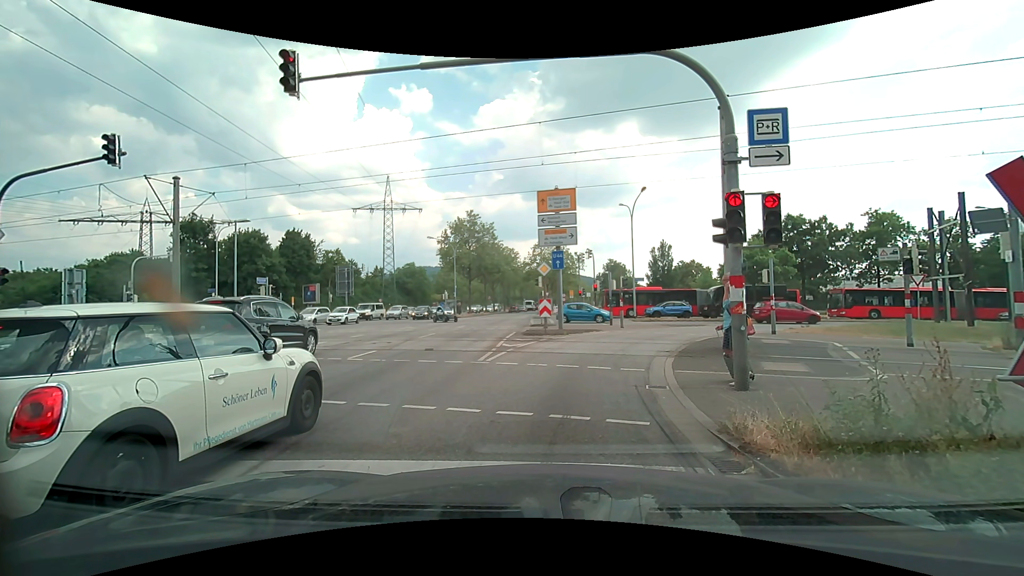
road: primary_link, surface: asphalt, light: Day
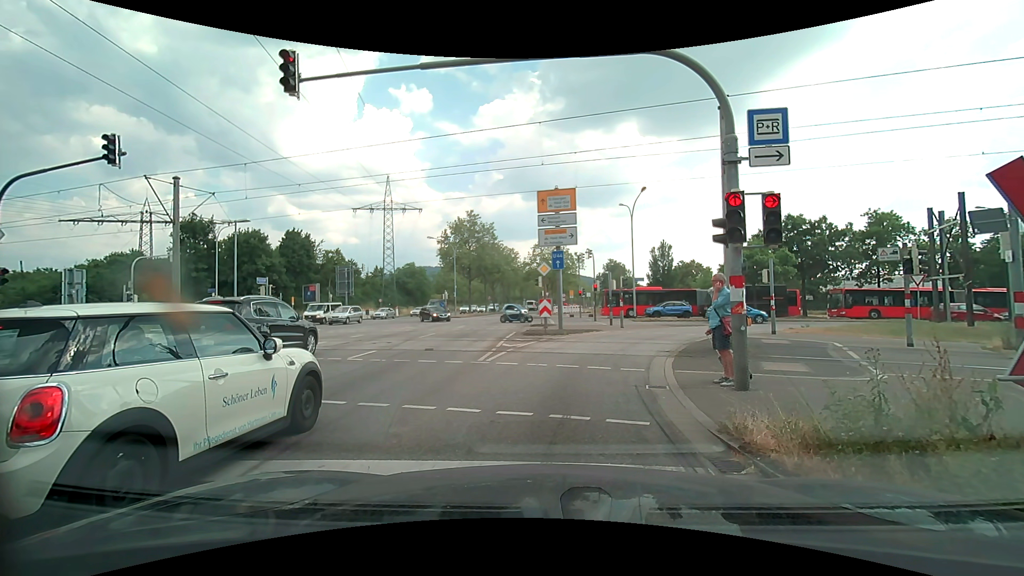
(0.0, 0.0) m; 0°
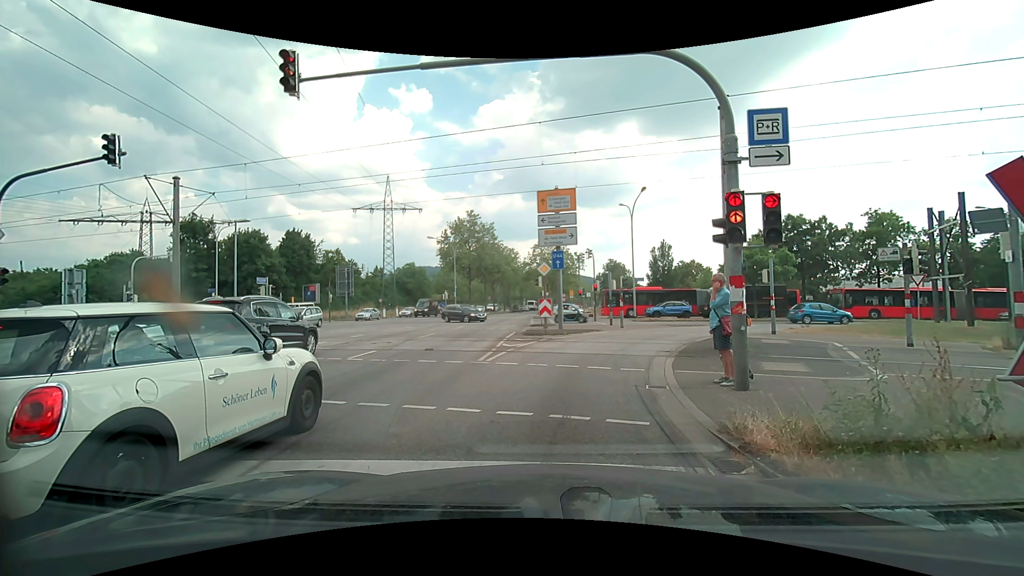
(0.0, 0.0) m; 0°
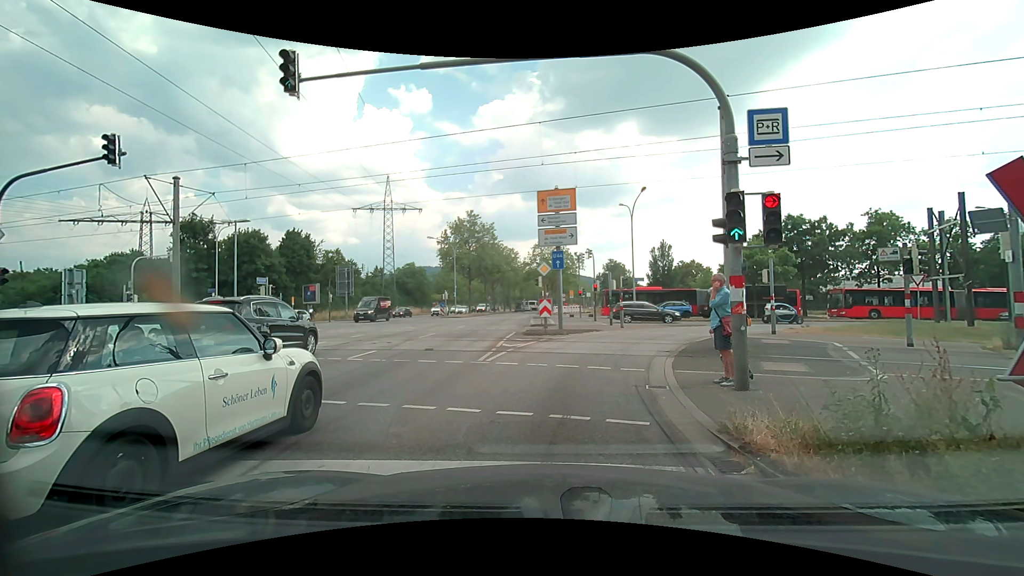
(0.0, 0.0) m; 0°
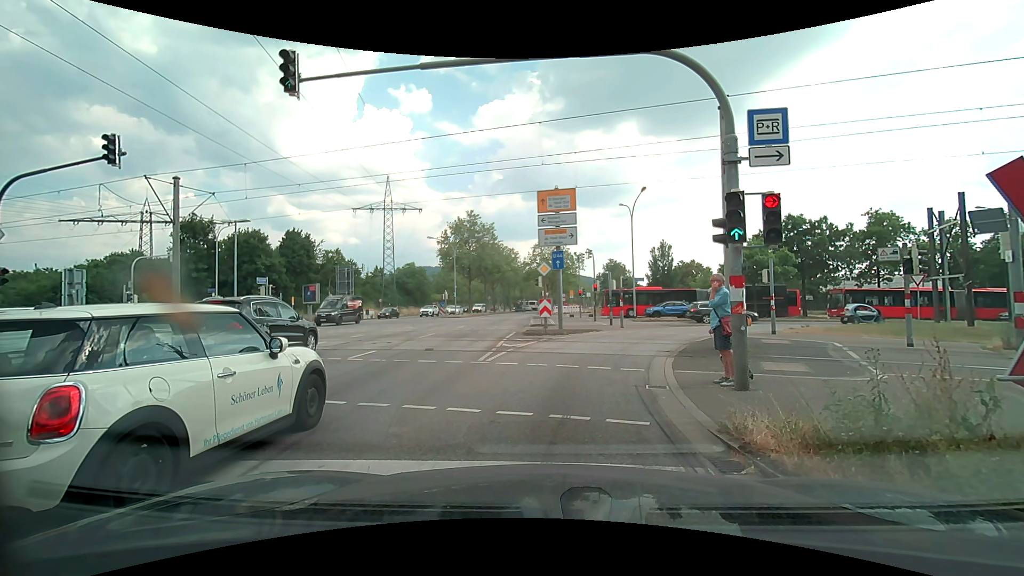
(0.0, 0.0) m; 0°
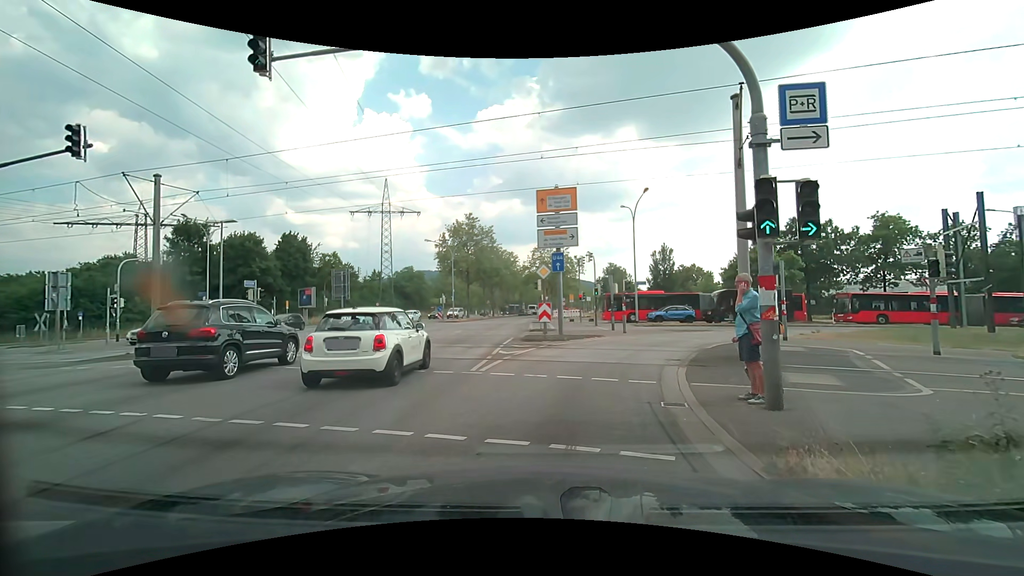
(0.0, +1.2) m; -1°
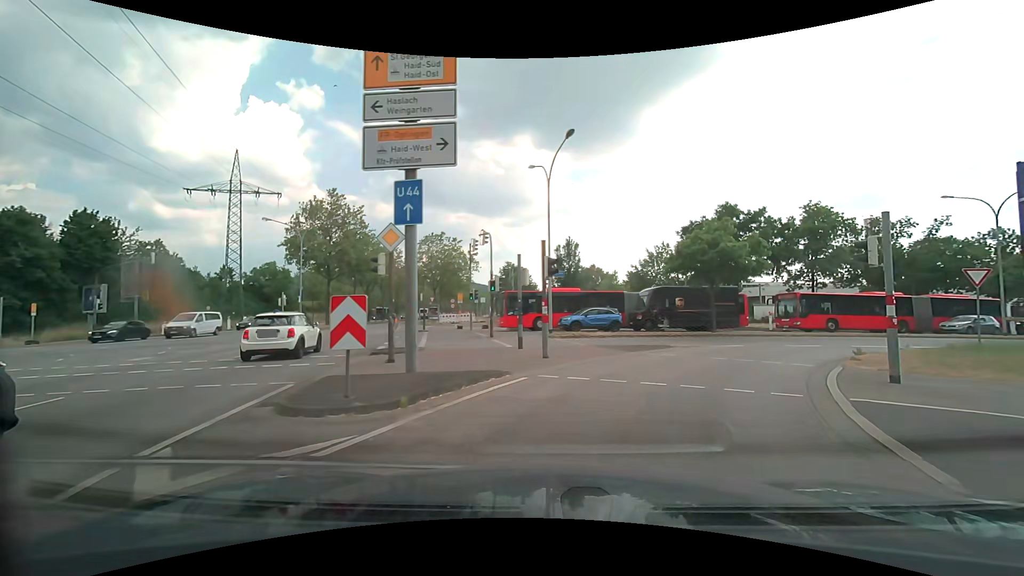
(+0.7, +13.6) m; +11°
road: secondary_link
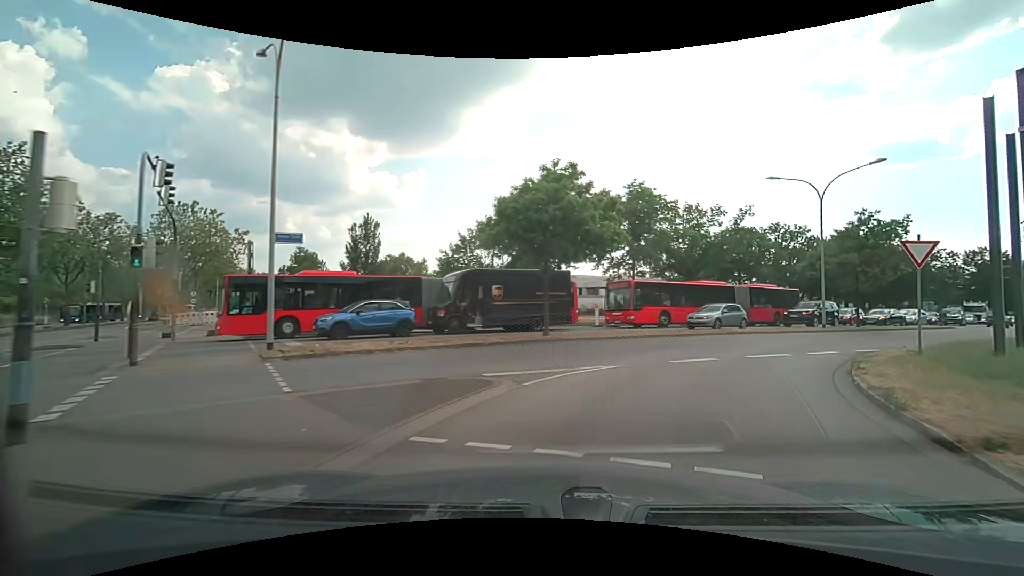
(+1.9, +11.2) m; +21°
(+2, +10) (+6, +19) (+13, +26) (+21, +32) (+29, +39) (+36, +46) (+43, +53) (+49, +60) (+56, +68) (+63, +75) m
